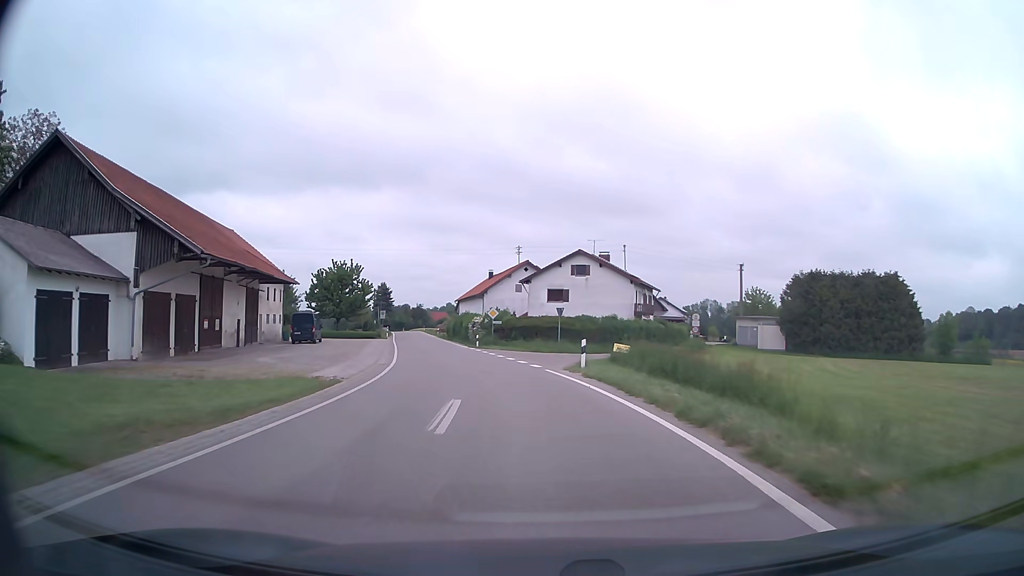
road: secondary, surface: asphalt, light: Day
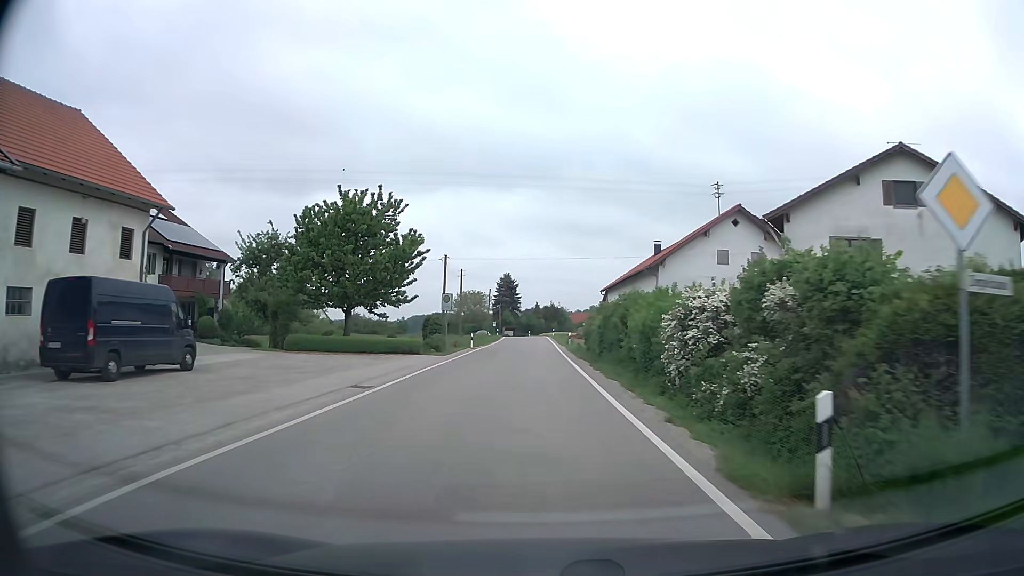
(-5.3, +41.4) m; -12°
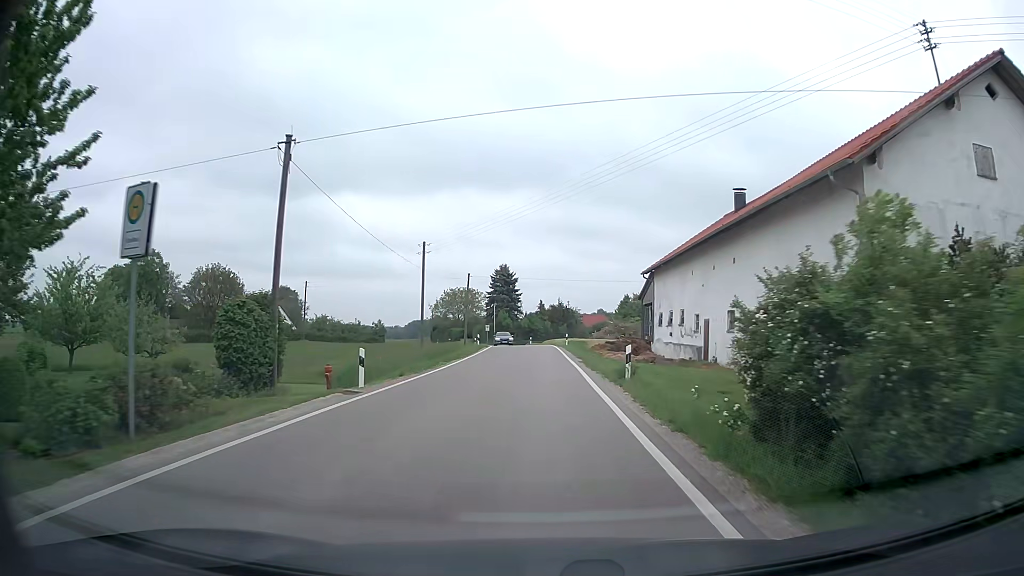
(-0.2, +29.1) m; -1°
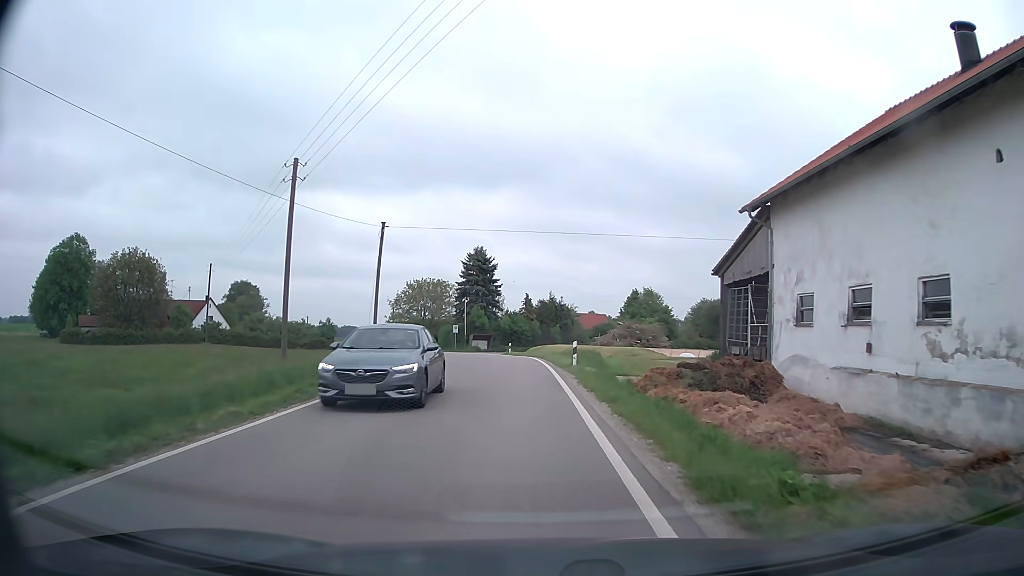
(+0.2, +27.0) m; +1°
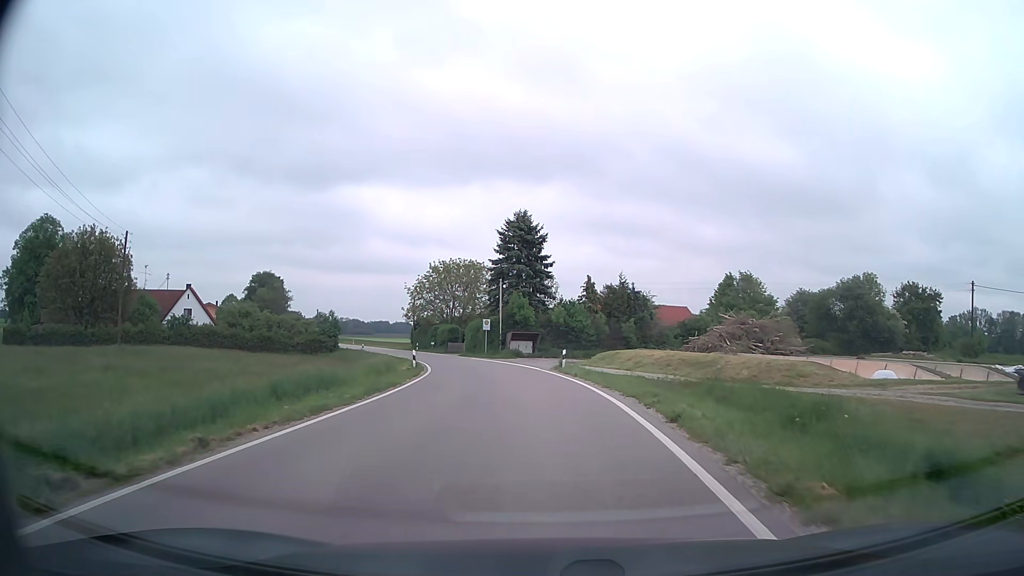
(-1.0, +25.4) m; -4°
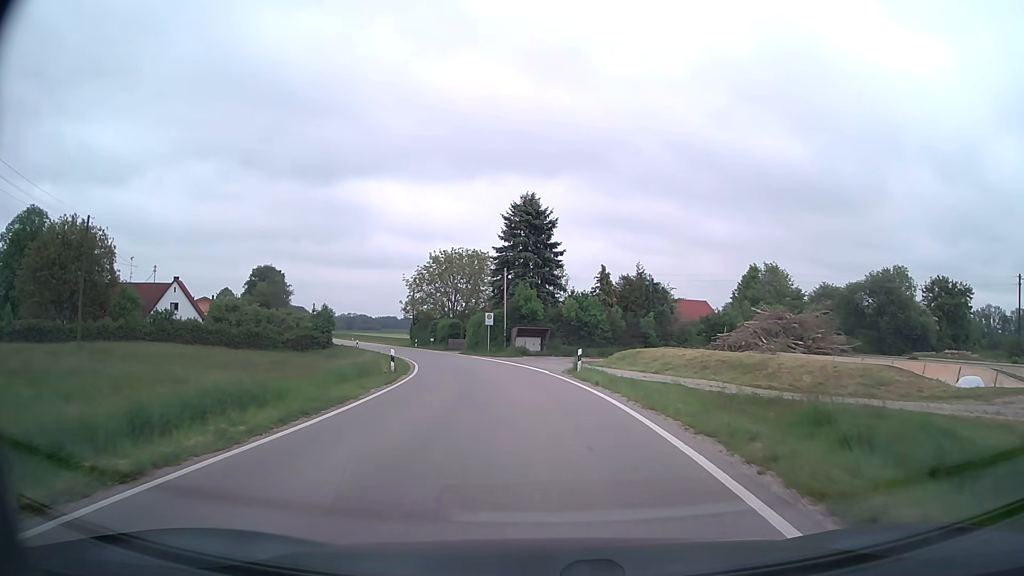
(-0.1, +6.2) m; -1°
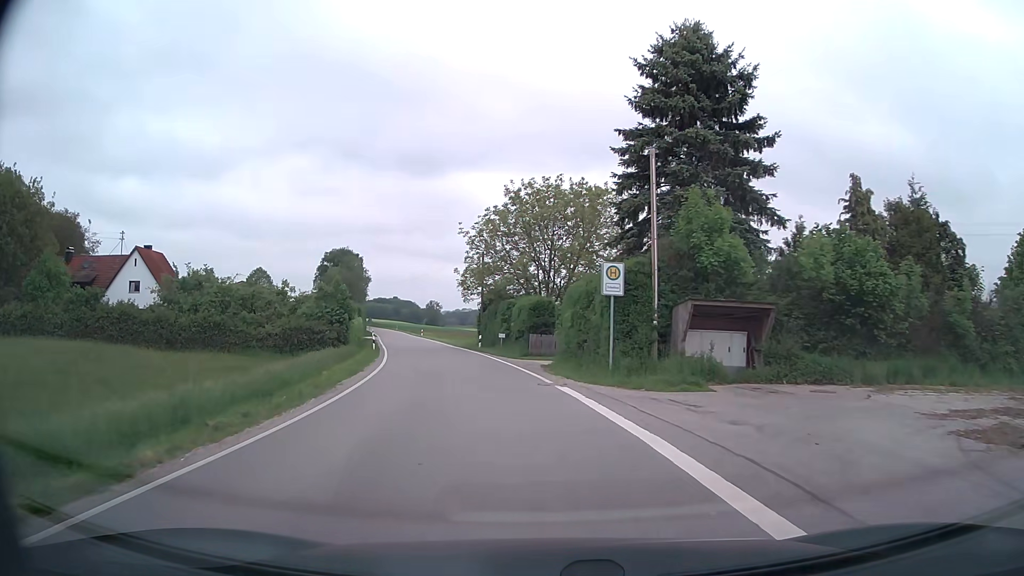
(-2.3, +33.1) m; -10°
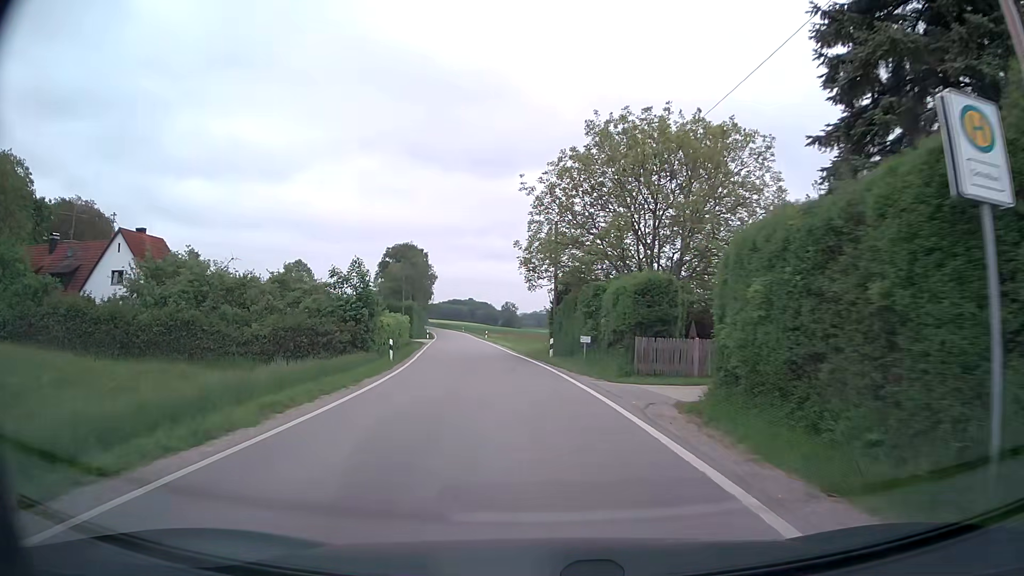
(-0.8, +14.2) m; -6°
(0, +10) (-1, +20) (-2, +30) (-4, +40) (-5, +50) (-7, +60) (-8, +69) (-10, +79) (-11, +89) (-13, +99) m
